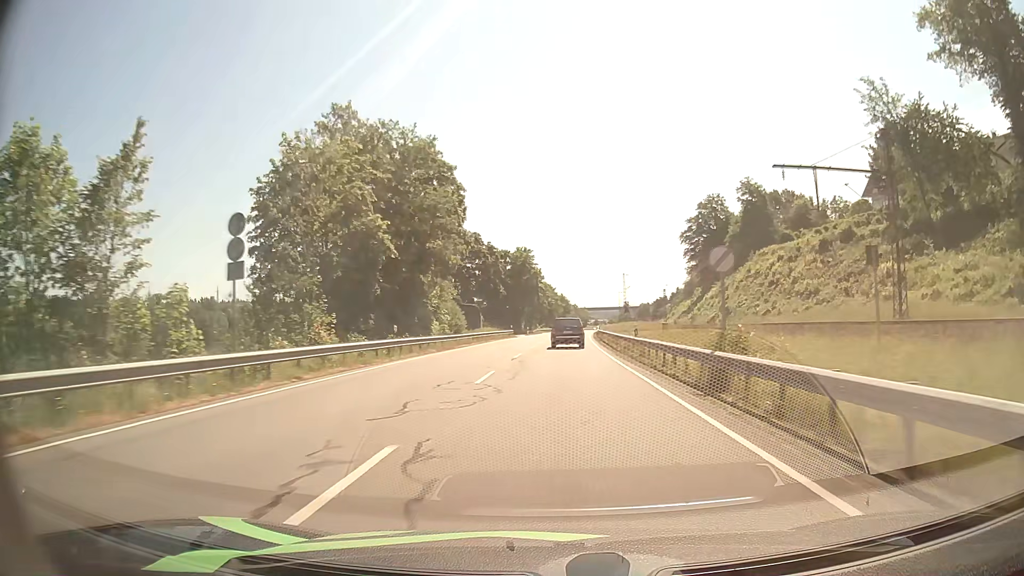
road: primary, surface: asphalt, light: Day
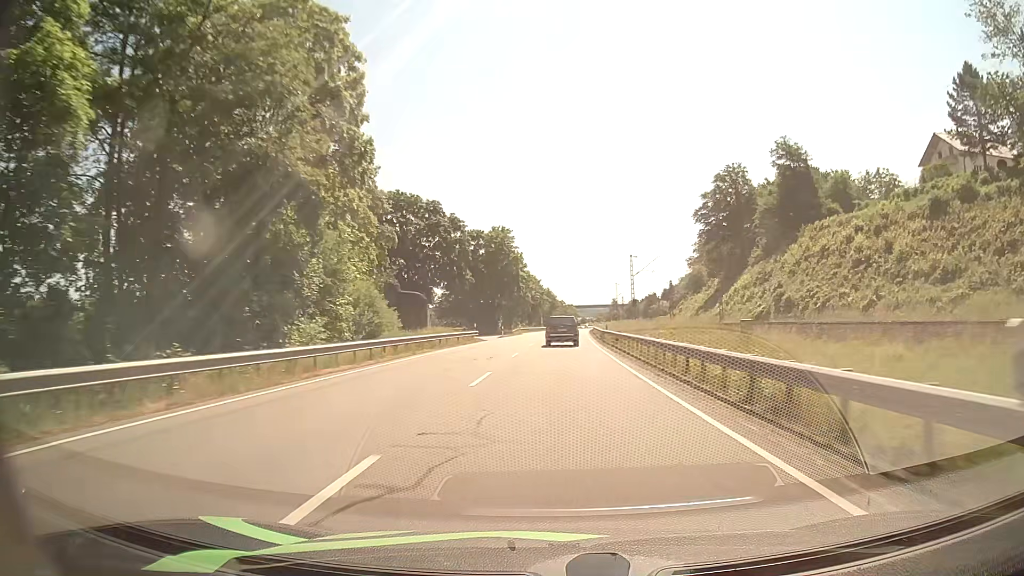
(+0.3, +24.5) m; +1°
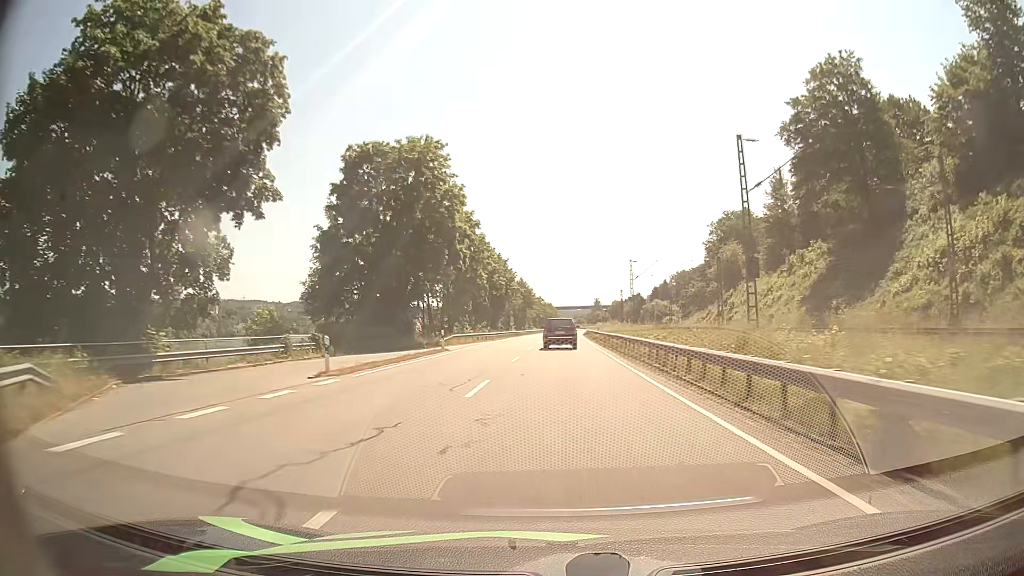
(+0.7, +49.7) m; +2°
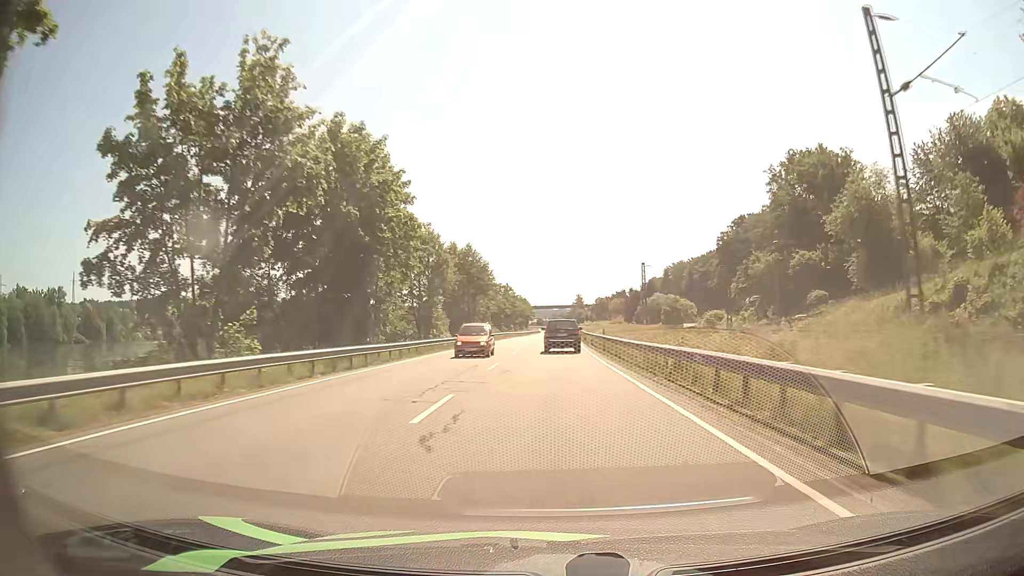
(+1.5, +63.1) m; +2°
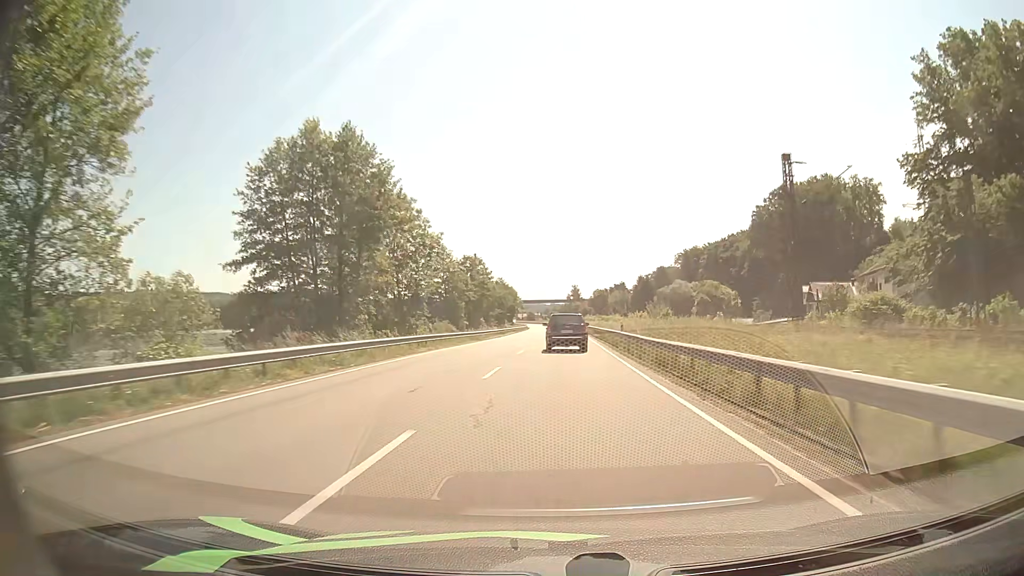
(+0.4, +52.4) m; +1°
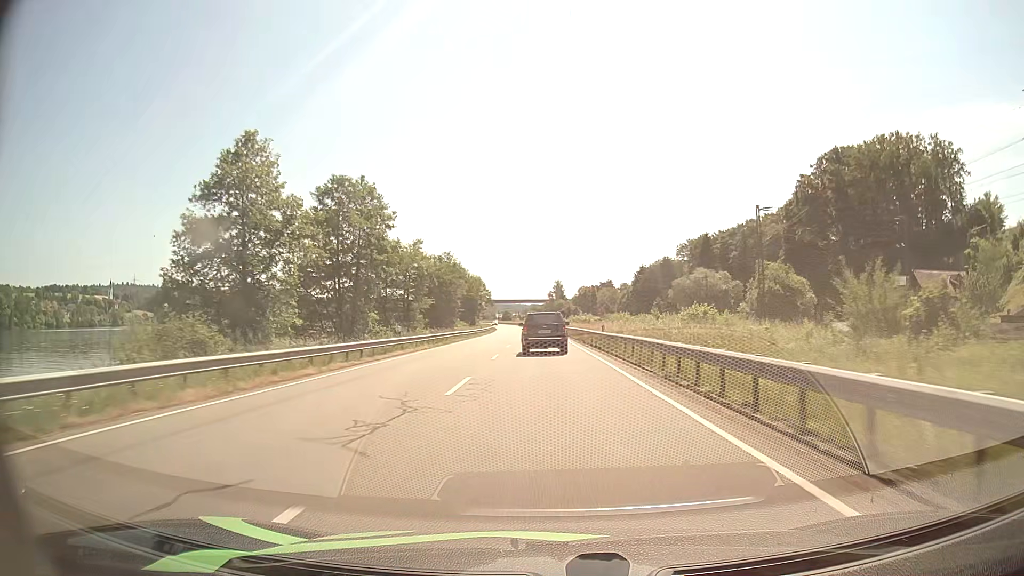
(+0.8, +51.0) m; +2°
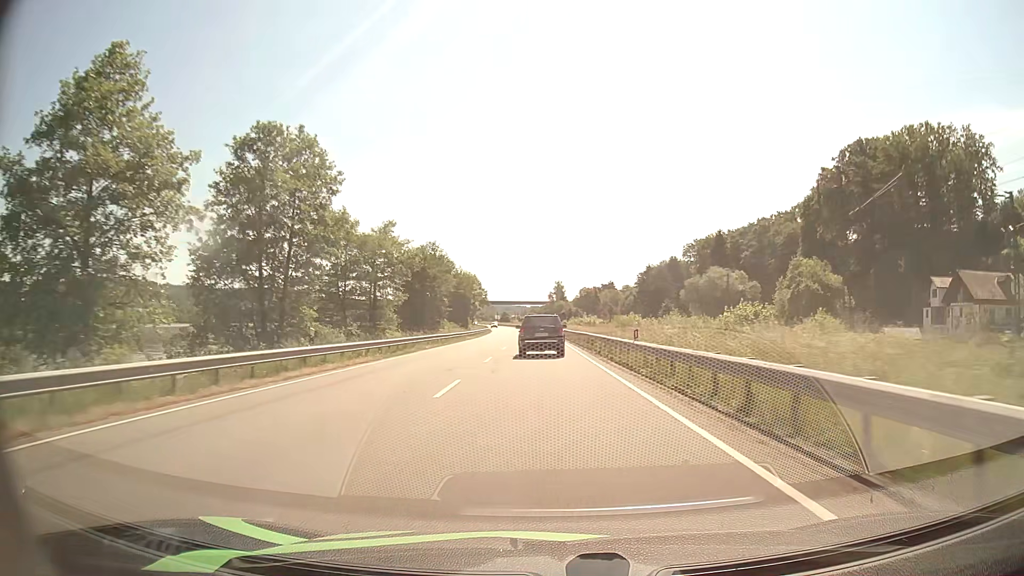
(0.0, +12.3) m; 0°
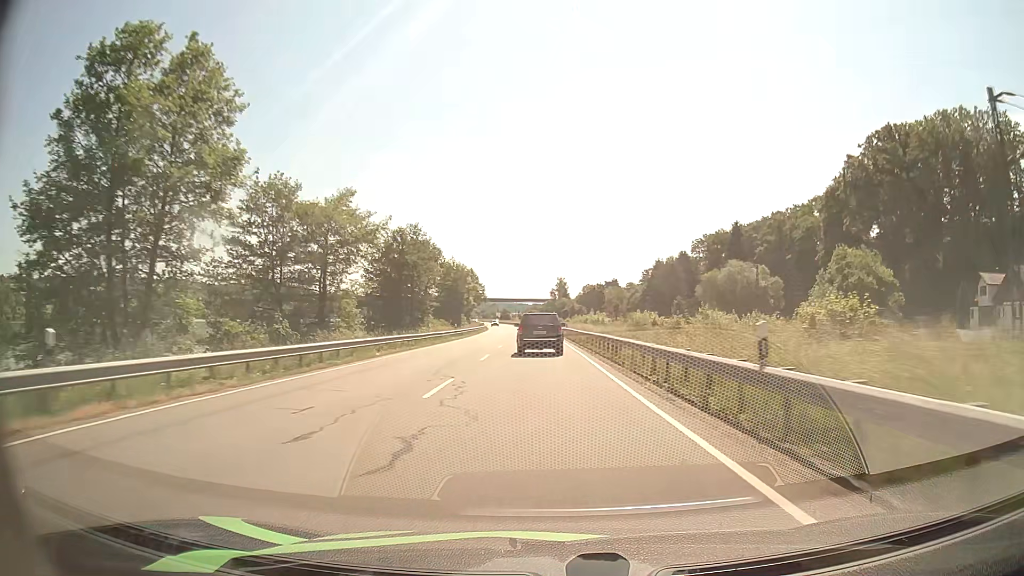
(0.0, +12.1) m; 0°
(0, +10) (0, +20) (0, +30) (0, +40) (-1, +50) (-1, +60) (-2, +70) (-2, +80) (-3, +90) (-3, +100) m
